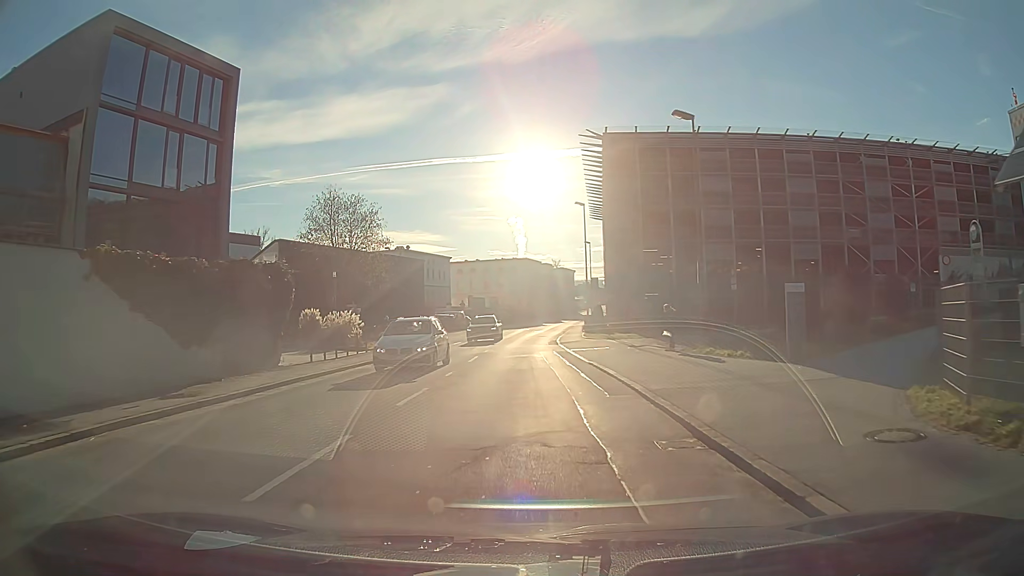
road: tertiary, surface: asphalt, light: Day
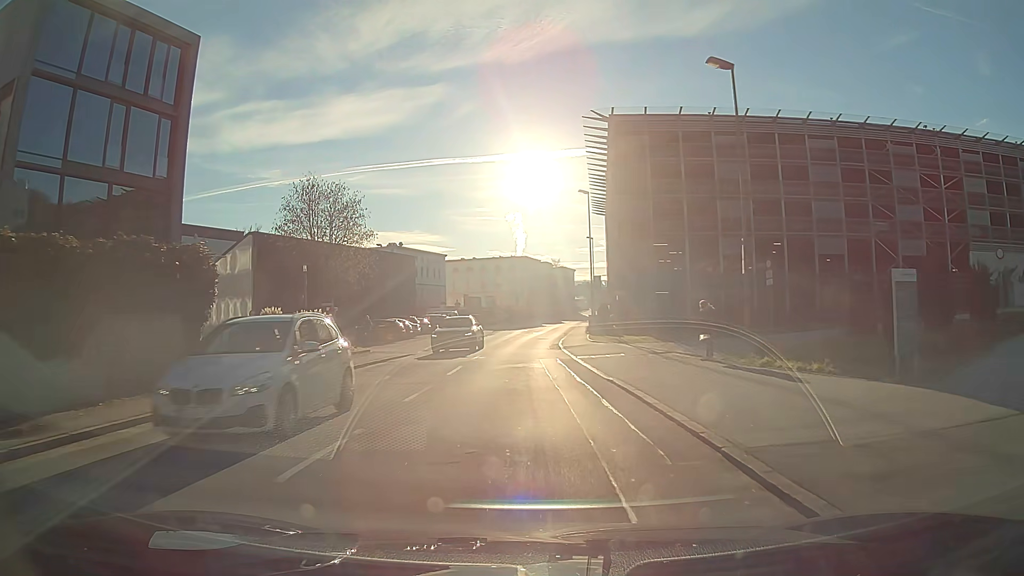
(0.0, +5.3) m; 0°
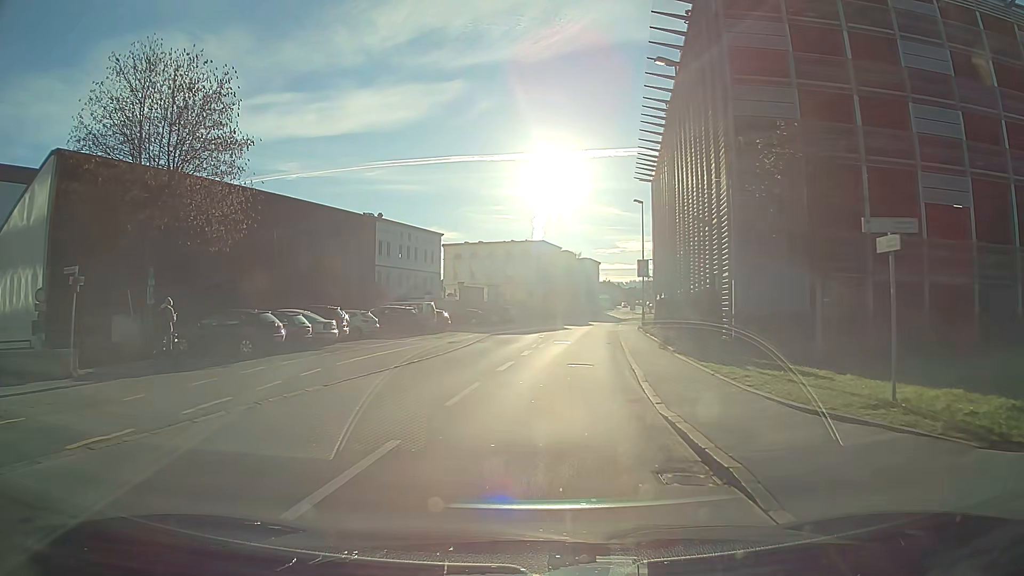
(-0.2, +25.7) m; -1°
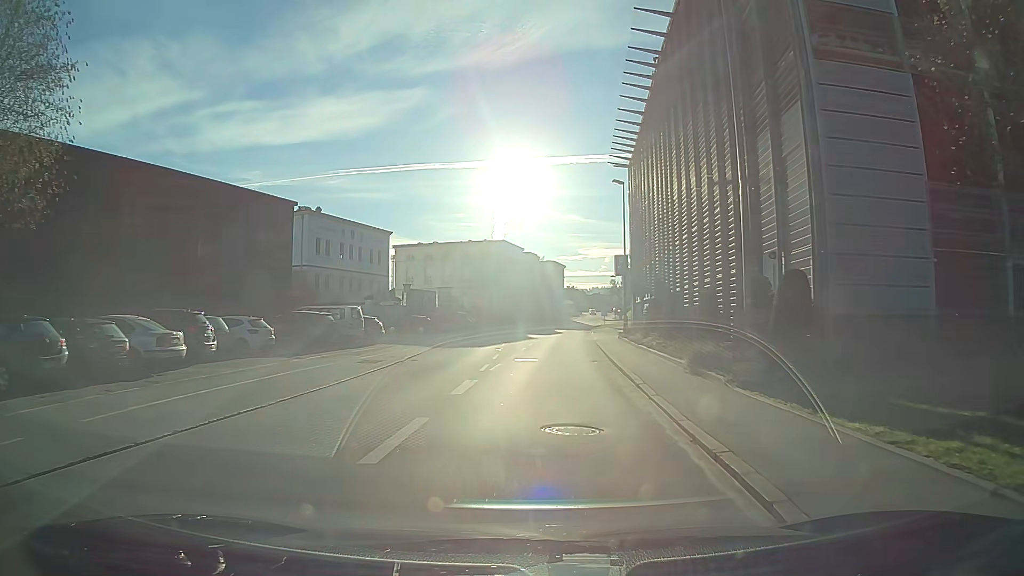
(+0.3, +10.2) m; +3°
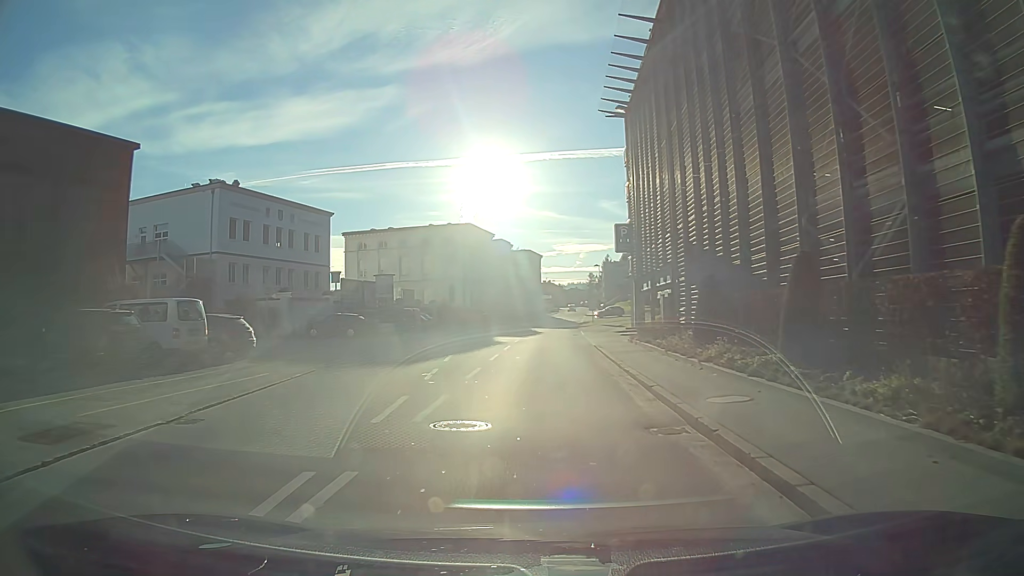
(+0.3, +15.2) m; +2°
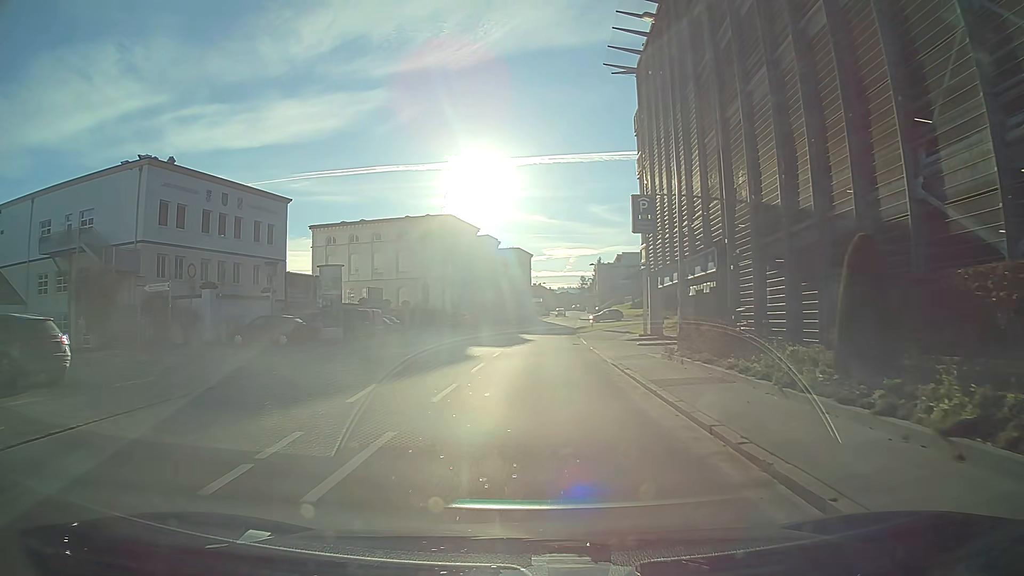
(0.0, +10.1) m; +1°
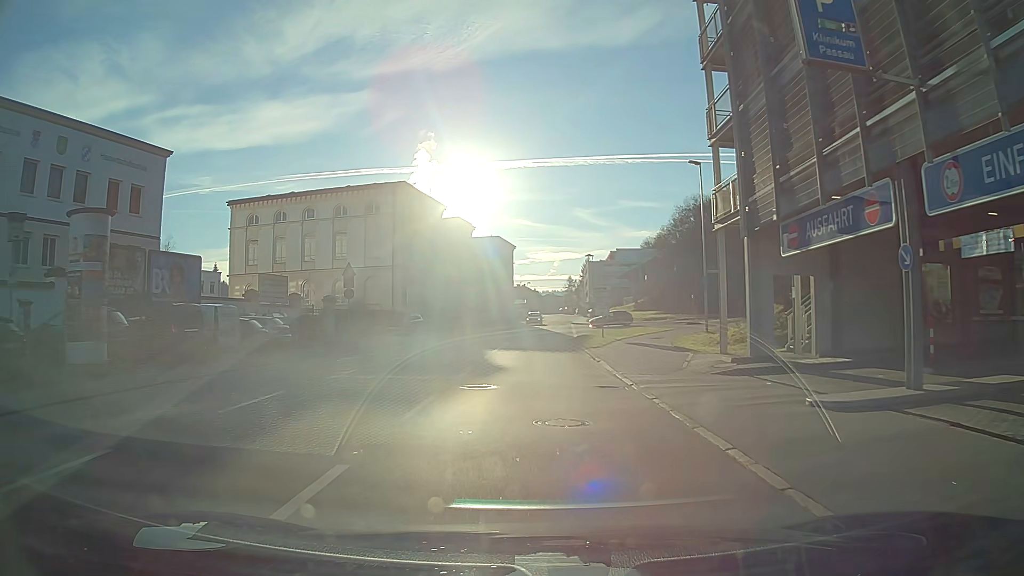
(+0.5, +19.7) m; +2°
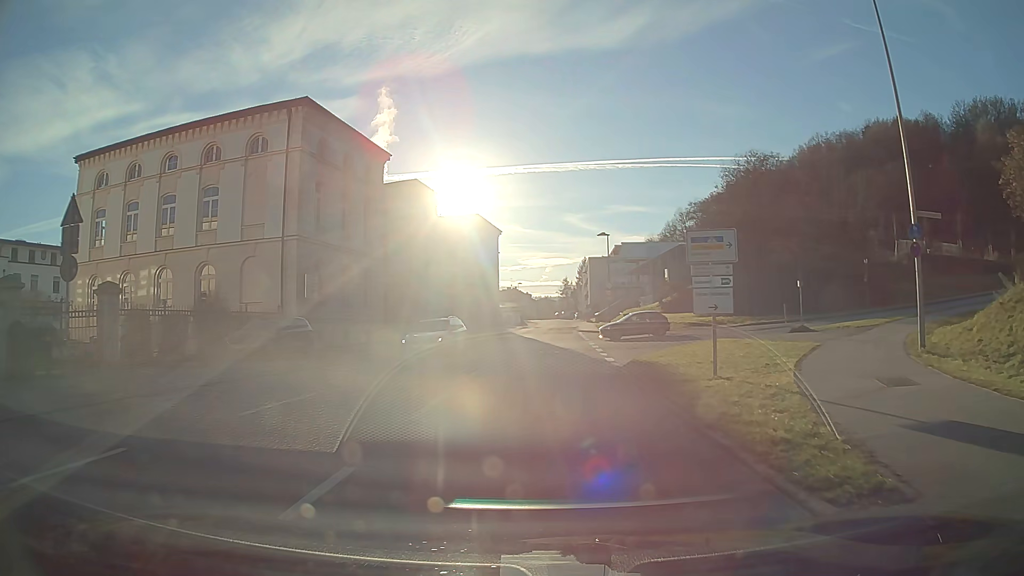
(-0.2, +23.8) m; 0°
